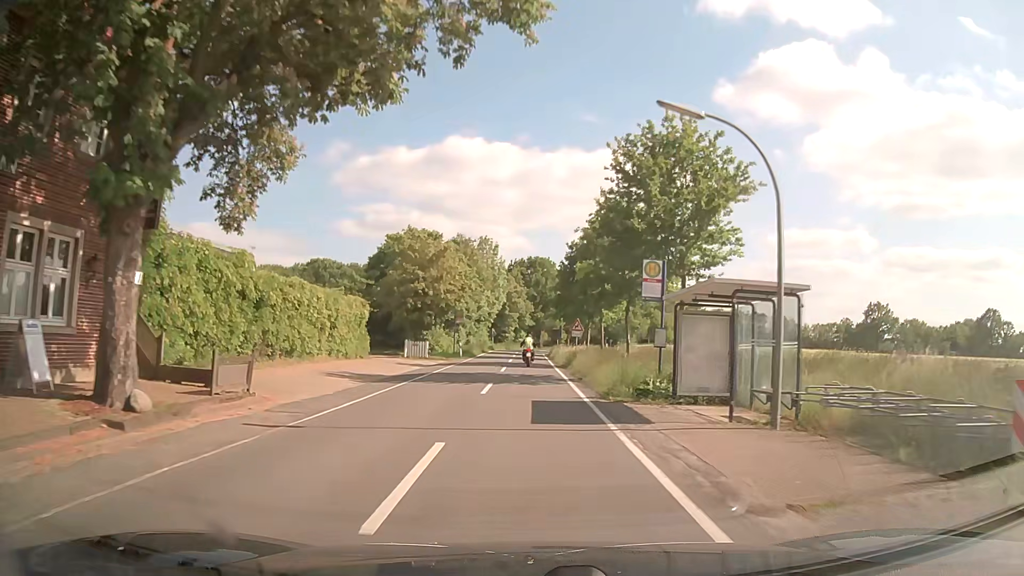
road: secondary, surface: asphalt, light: Day
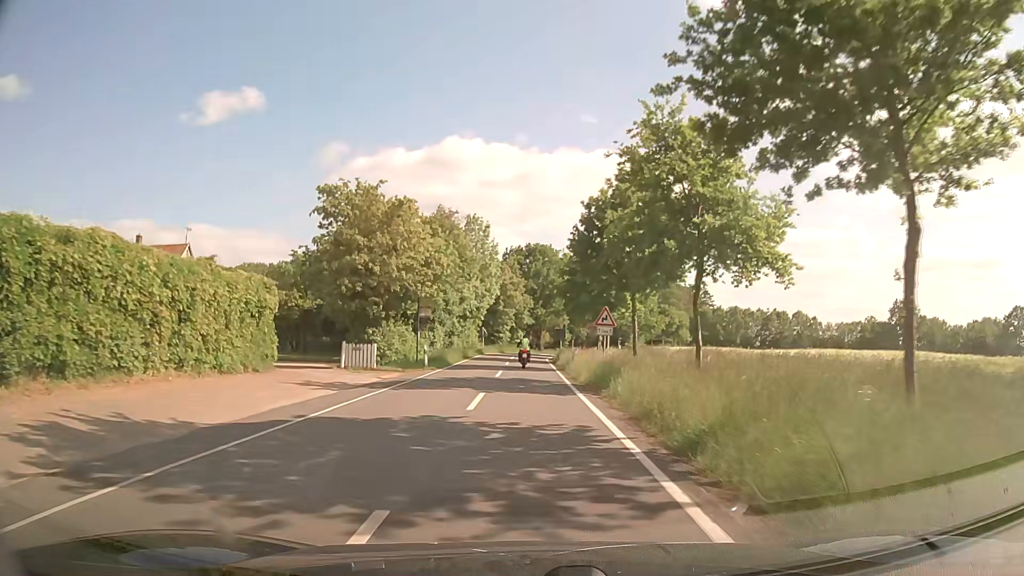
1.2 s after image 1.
(0.0, +15.8) m; 0°
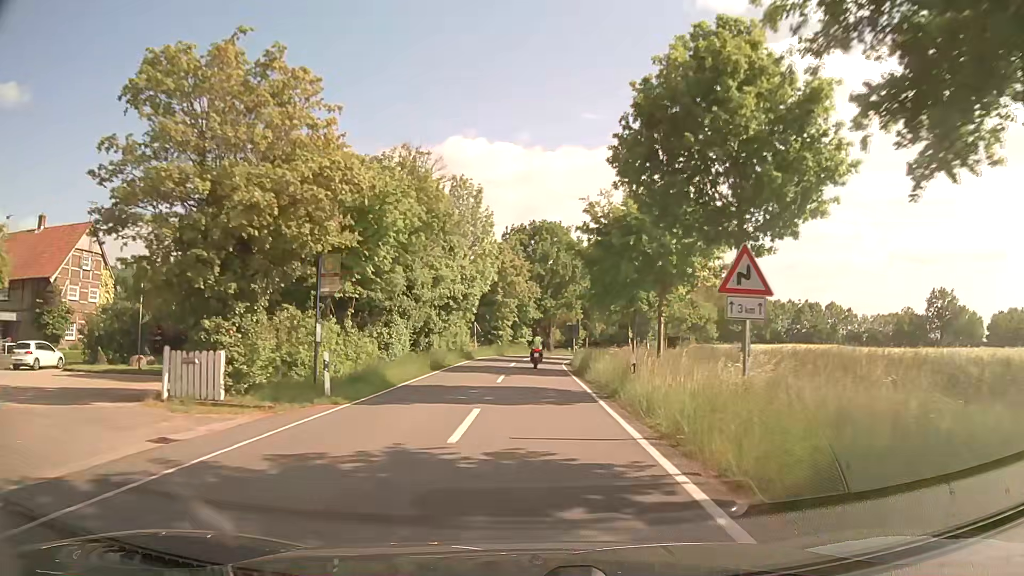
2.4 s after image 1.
(0.0, +16.5) m; 0°
(0, +10) (0, +20) (0, +30) (0, +40) (+2, +50) (+3, +60) (+6, +69) (+9, +79) (+13, +88) (+16, +98) m
